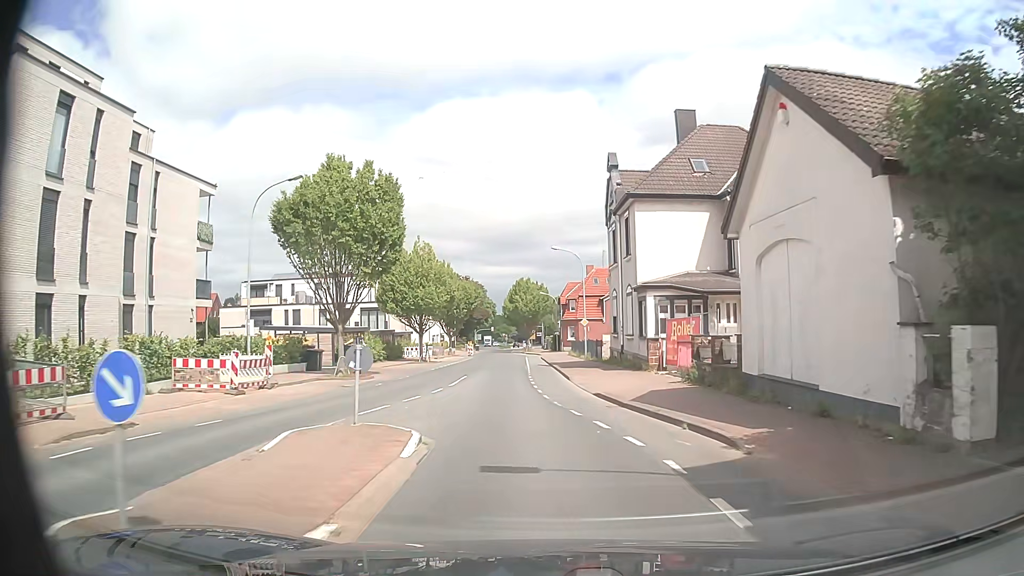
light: Day
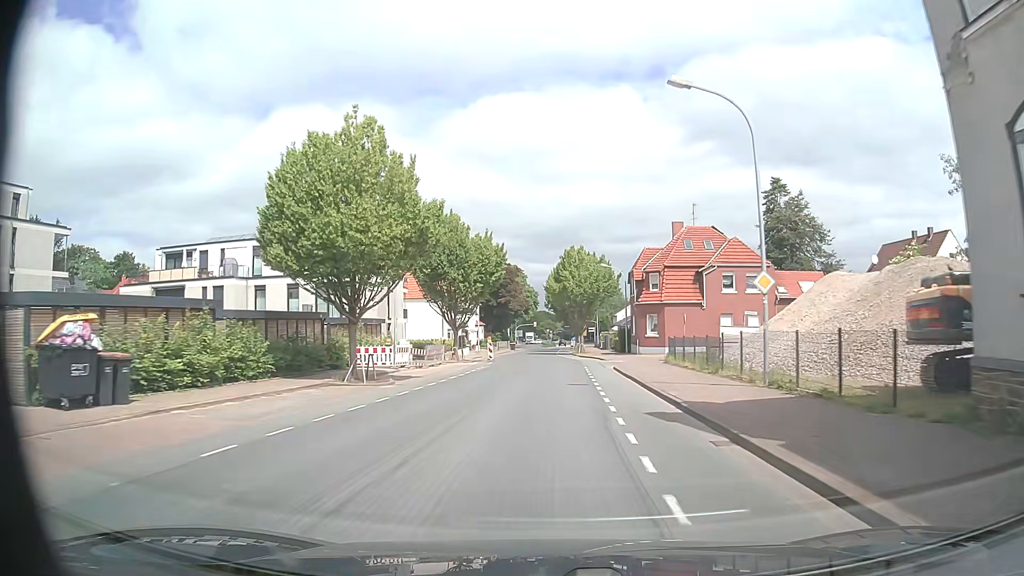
(-1.3, +30.7) m; -4°
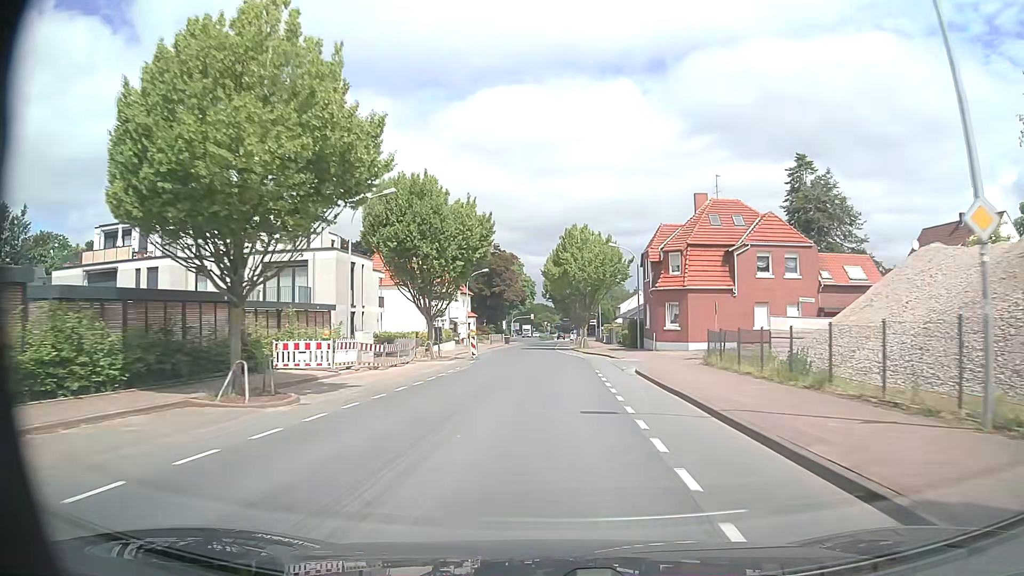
(+0.1, +9.2) m; +1°
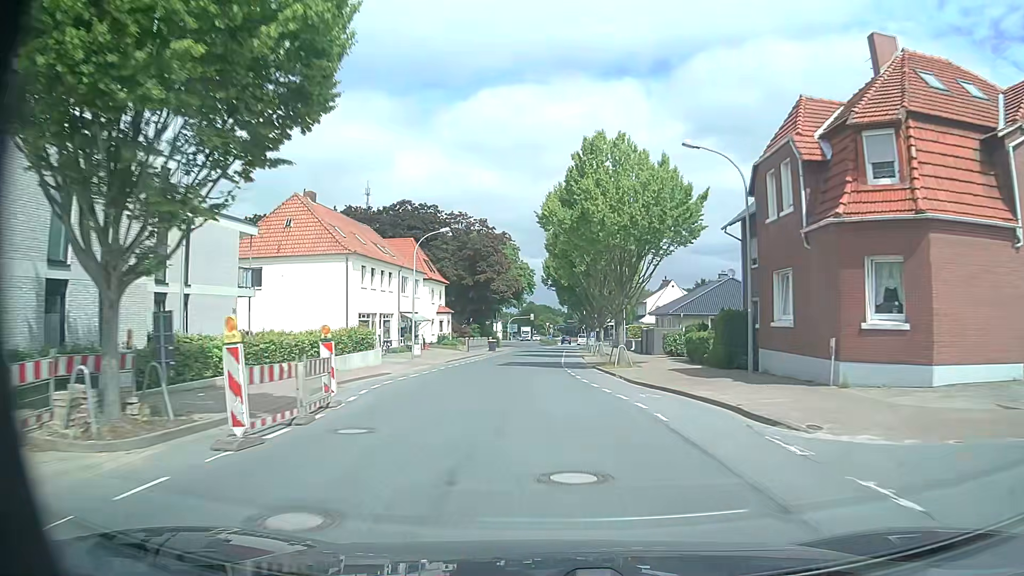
(+0.2, +27.6) m; 0°
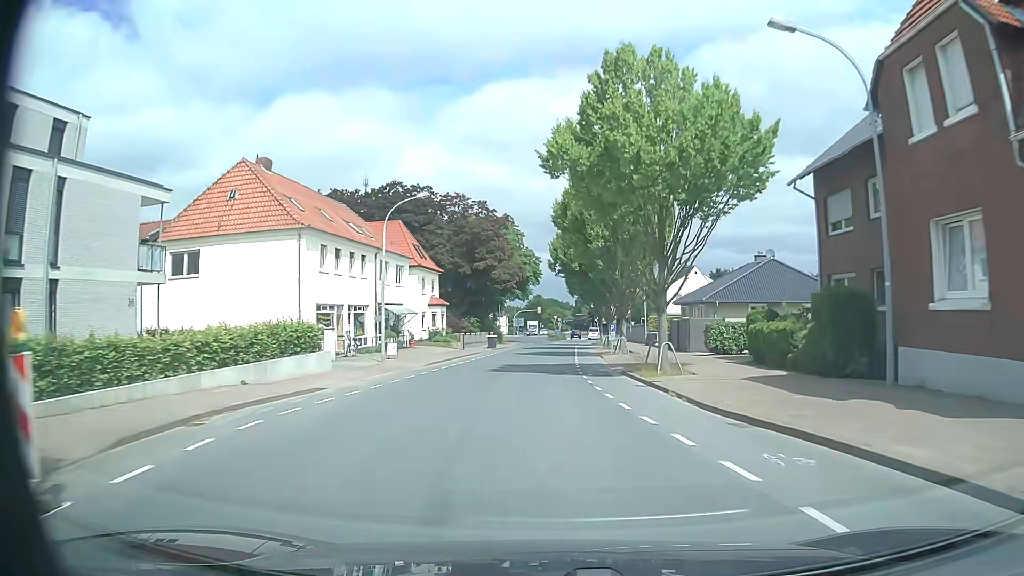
(0.0, +9.2) m; 0°
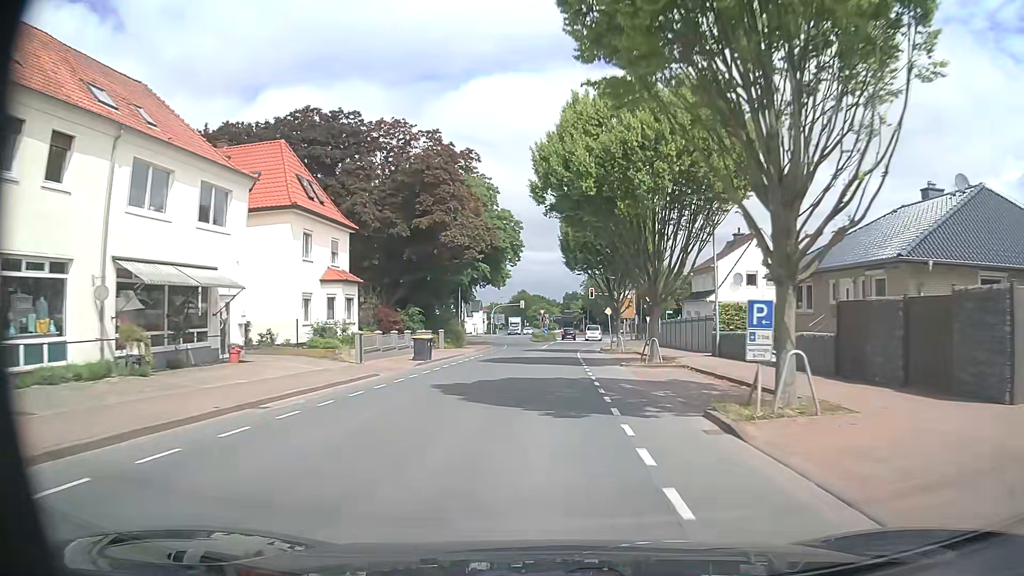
(0.0, +27.2) m; +1°
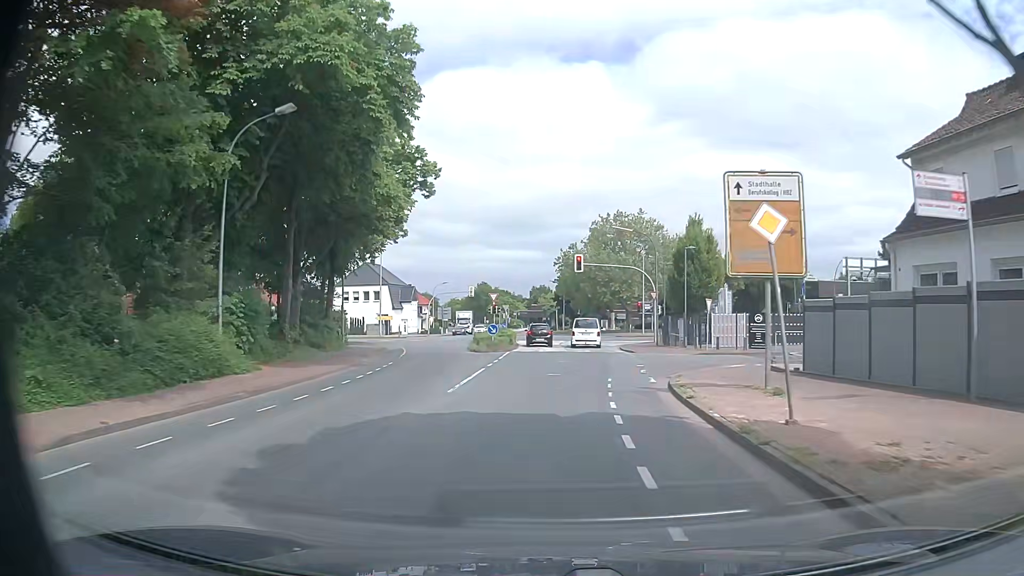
(+0.7, +38.8) m; +3°
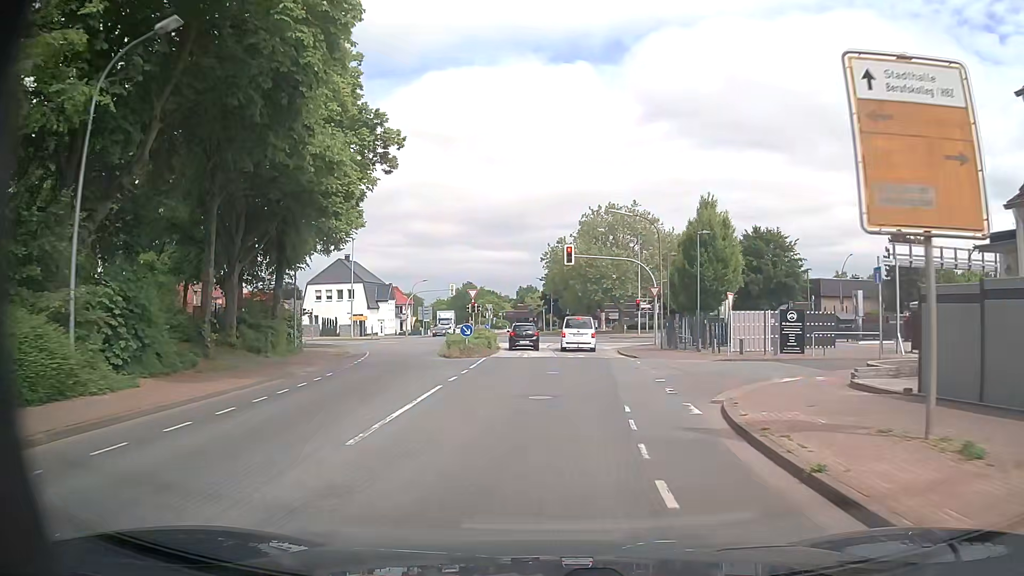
(+0.1, +6.5) m; +1°
(0, +10) (+1, +20) (+1, +30) (+2, +40) (+3, +50) (+8, +58) (+18, +62) (+28, +63) (+37, +65) (+47, +67) m
